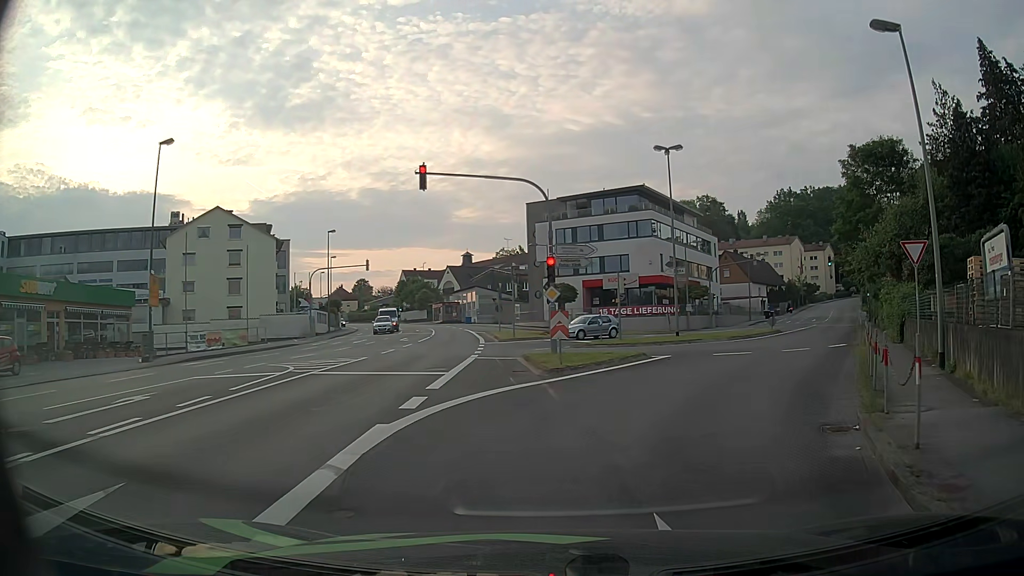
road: tertiary_link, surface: asphalt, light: Day
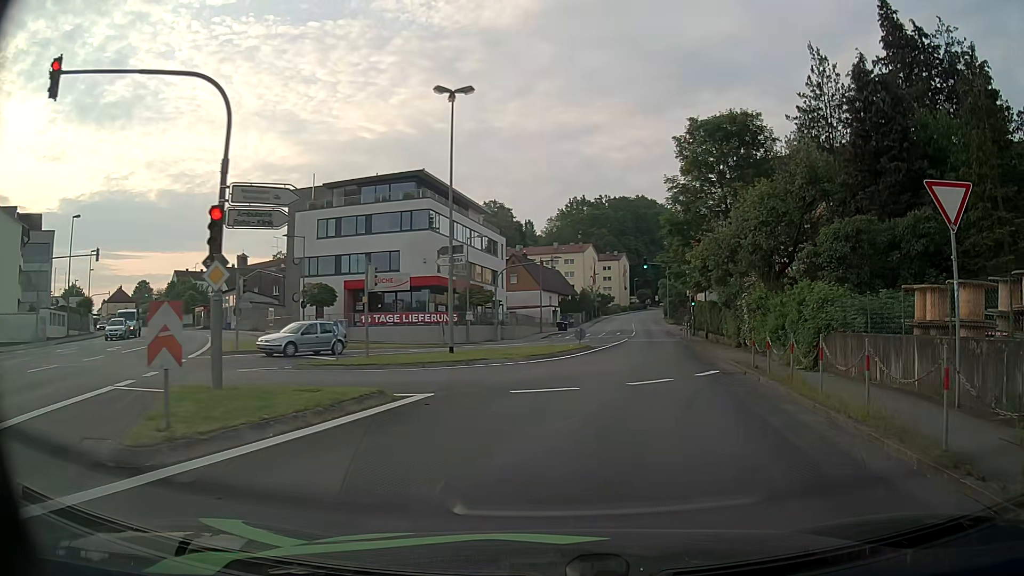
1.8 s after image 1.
(+1.7, +10.6) m; +19°
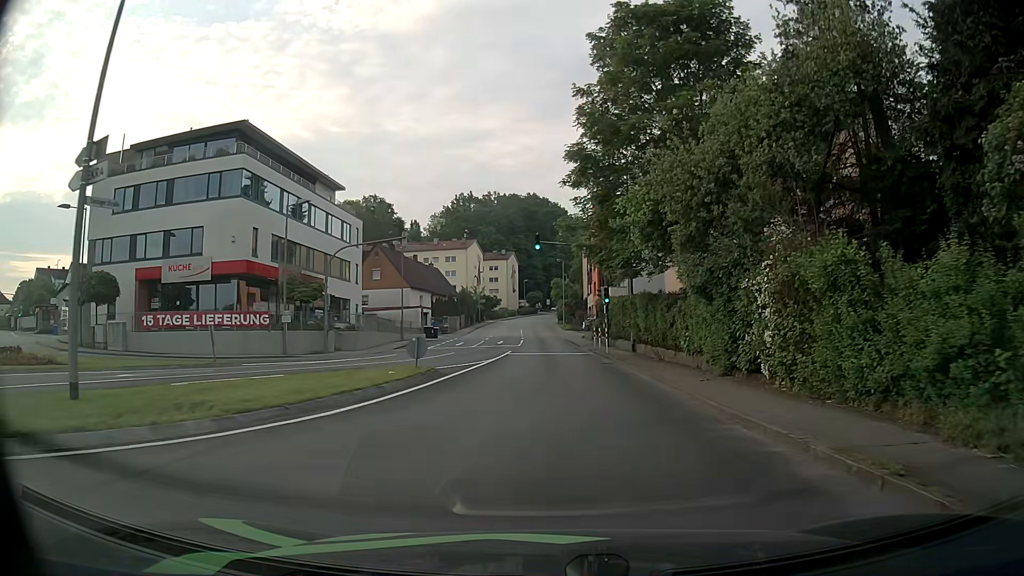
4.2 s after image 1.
(+1.8, +16.0) m; +9°
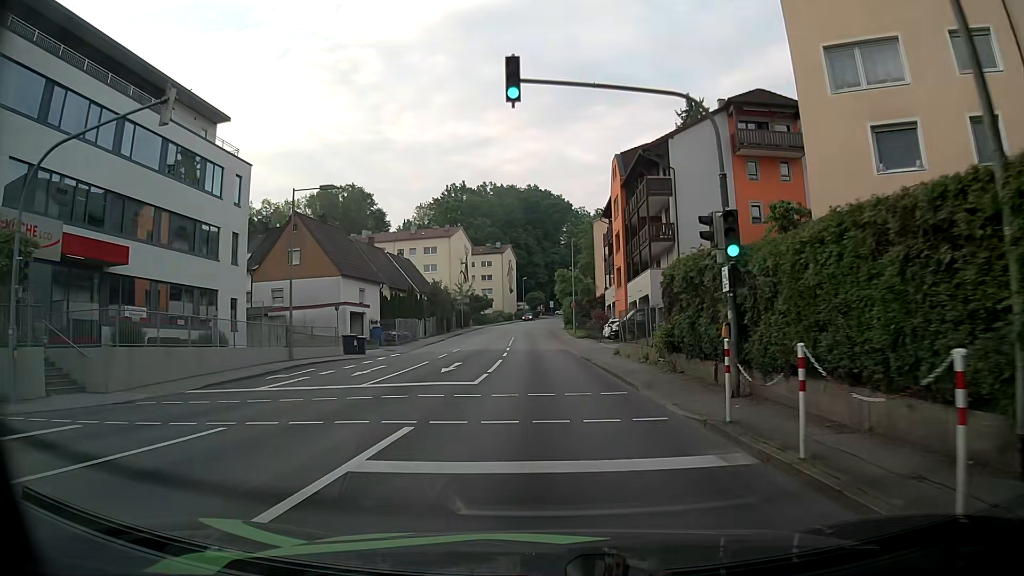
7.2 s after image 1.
(0.0, +24.8) m; 0°
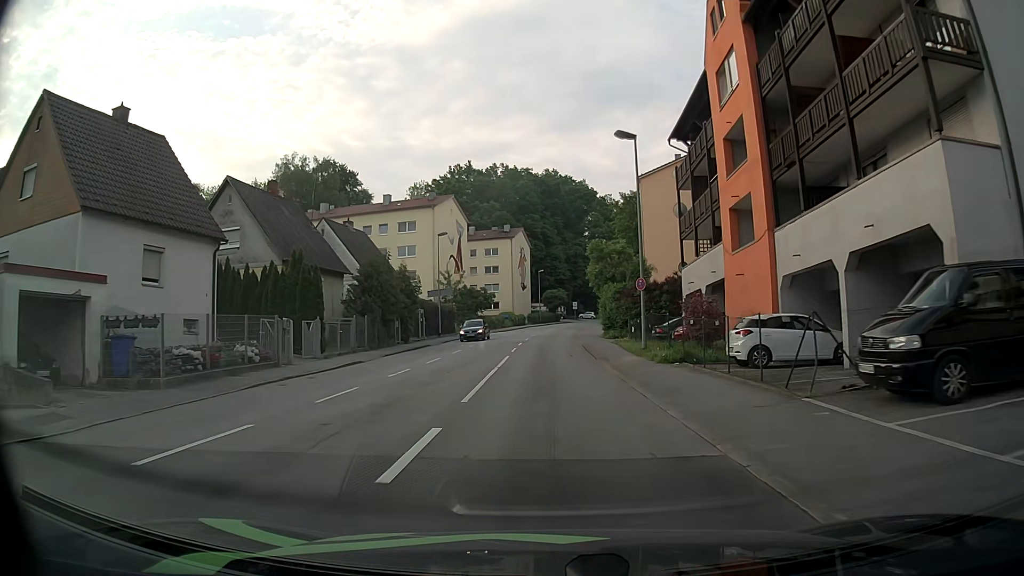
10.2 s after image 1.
(-0.7, +30.3) m; -2°
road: tertiary
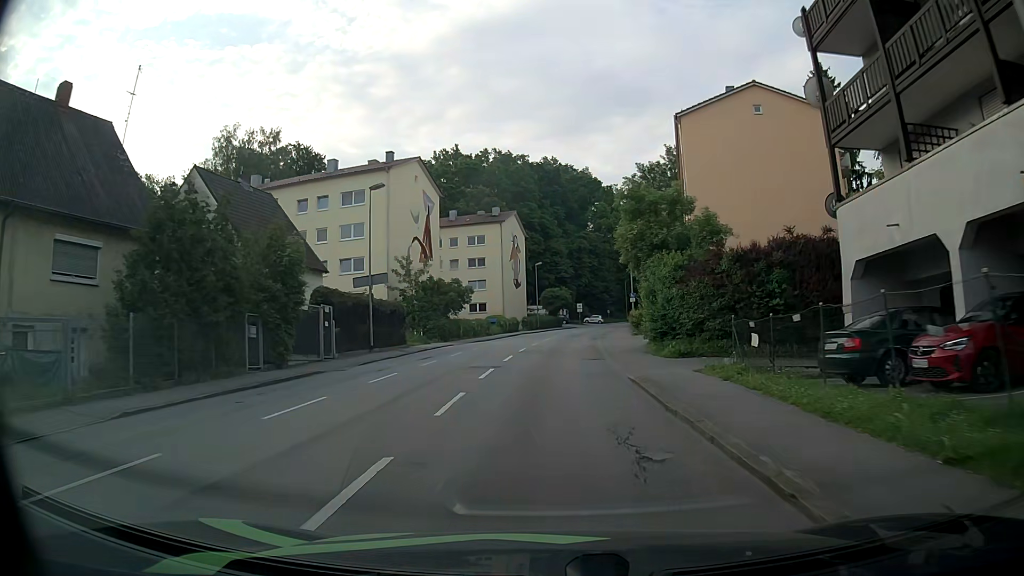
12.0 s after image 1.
(0.0, +20.6) m; +1°
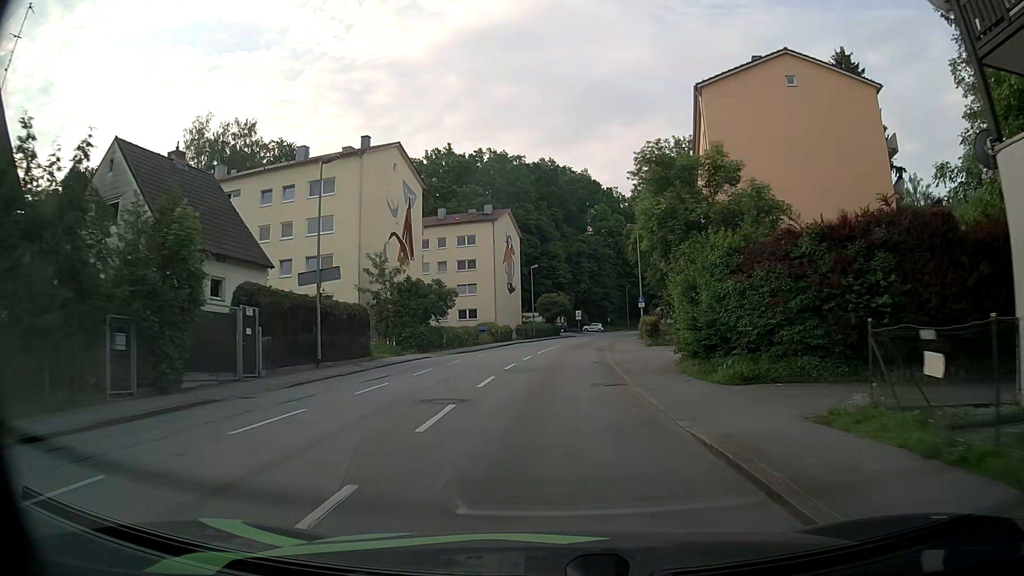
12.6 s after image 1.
(-0.1, +7.1) m; 0°
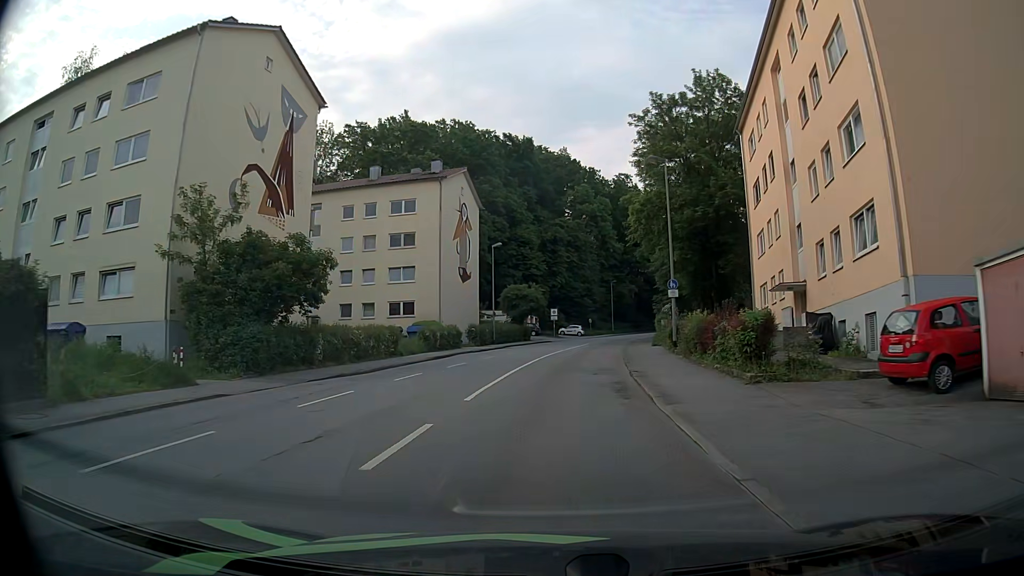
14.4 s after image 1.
(+0.2, +20.8) m; +3°
(0, +10) (0, +20) (+1, +30) (+2, +40) (+4, +50) (+5, +60) (+7, +69) (+10, +79) (+13, +89) (+16, +98) m
